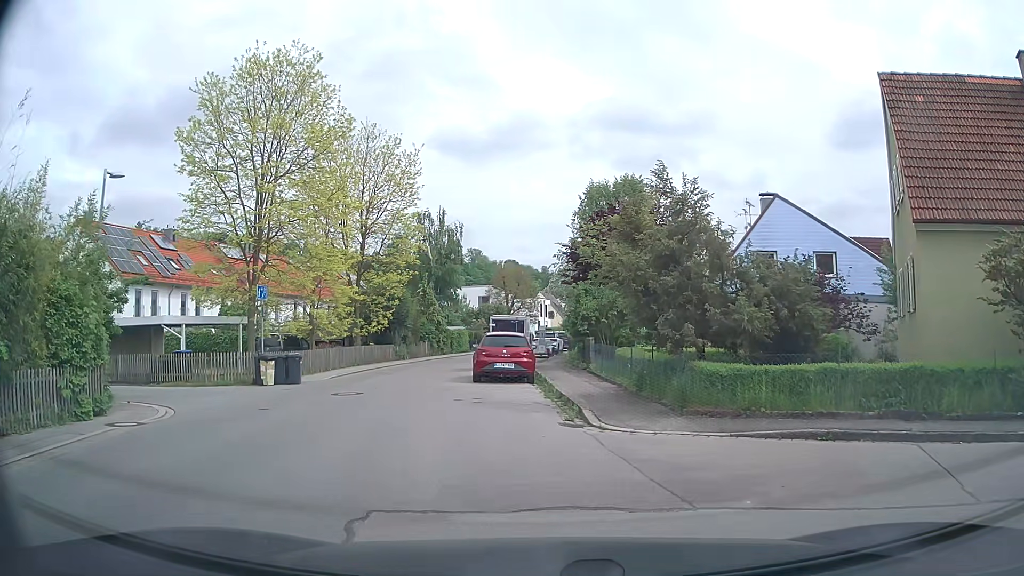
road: tertiary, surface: asphalt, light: Day
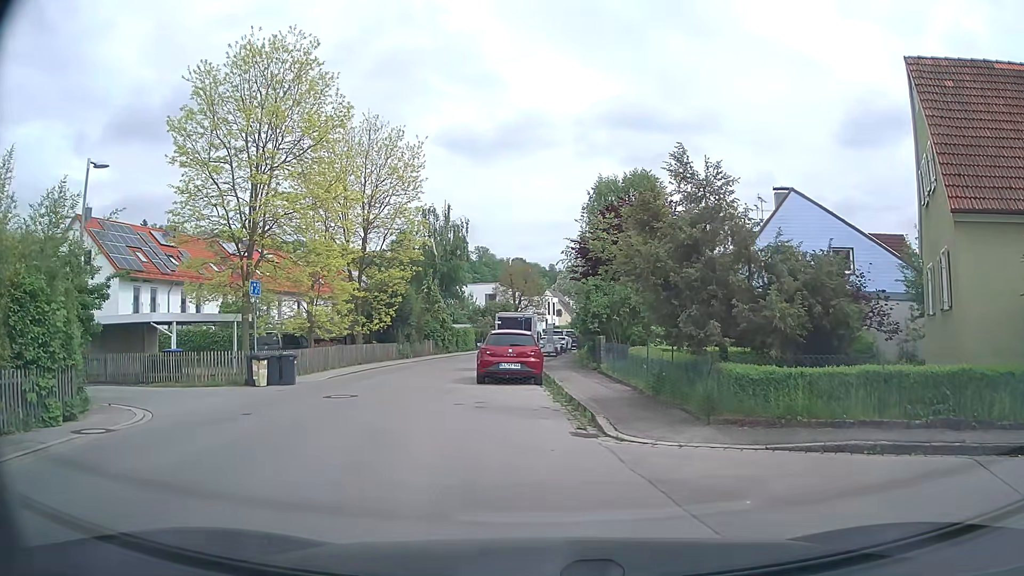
(0.0, +1.2) m; -1°
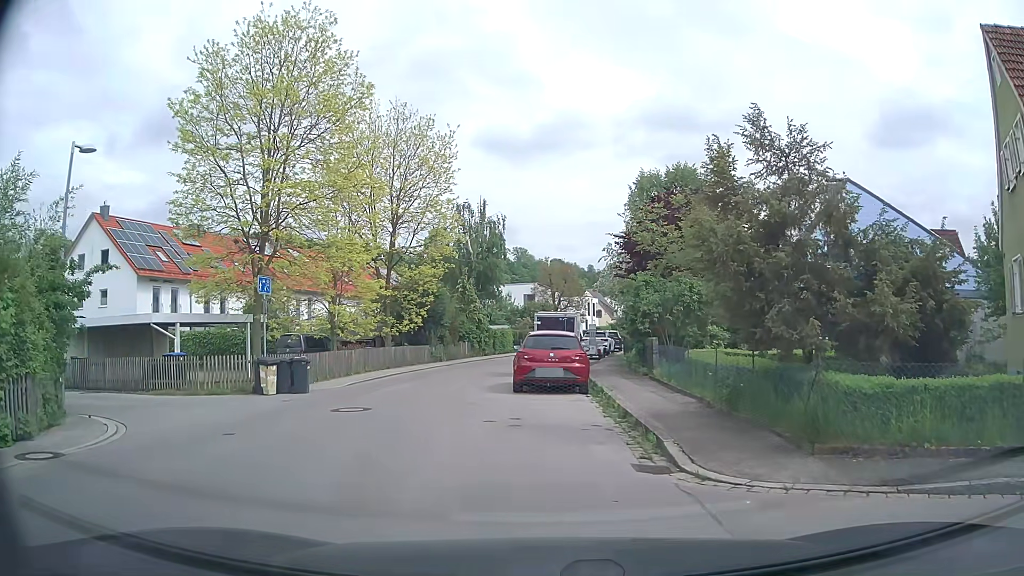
(0.0, +2.3) m; -5°
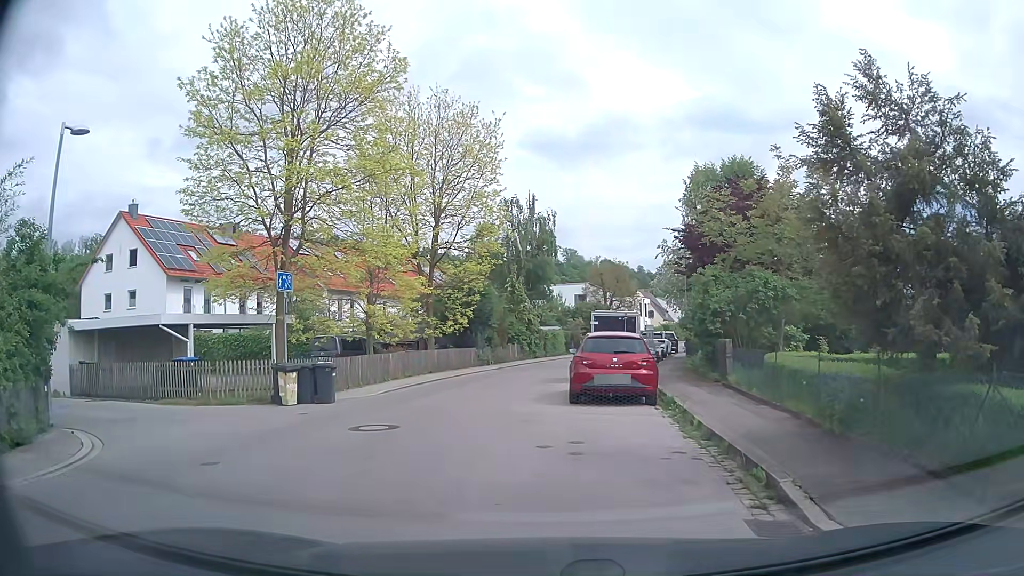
(0.0, +2.2) m; -3°
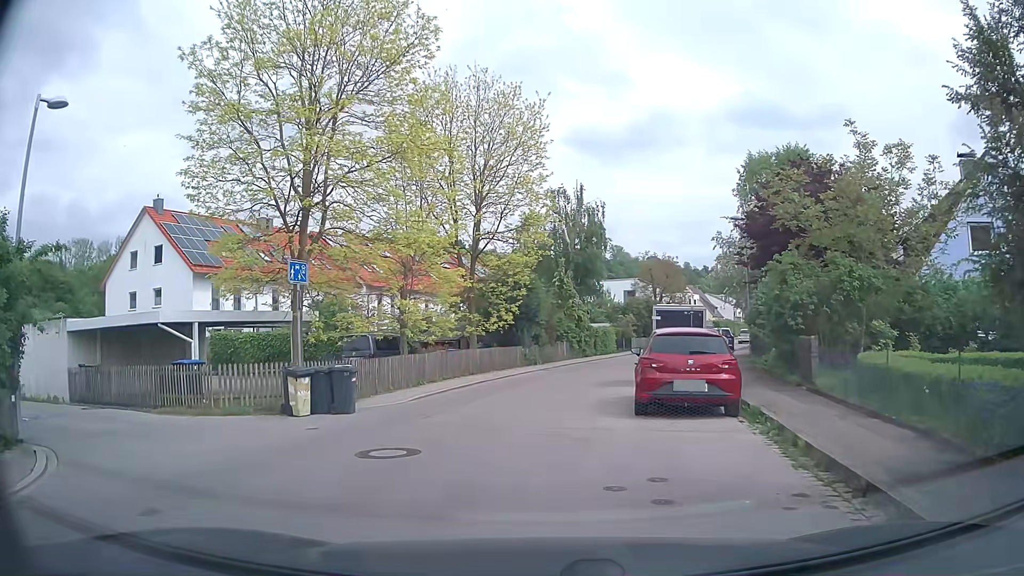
(0.0, +2.4) m; -3°
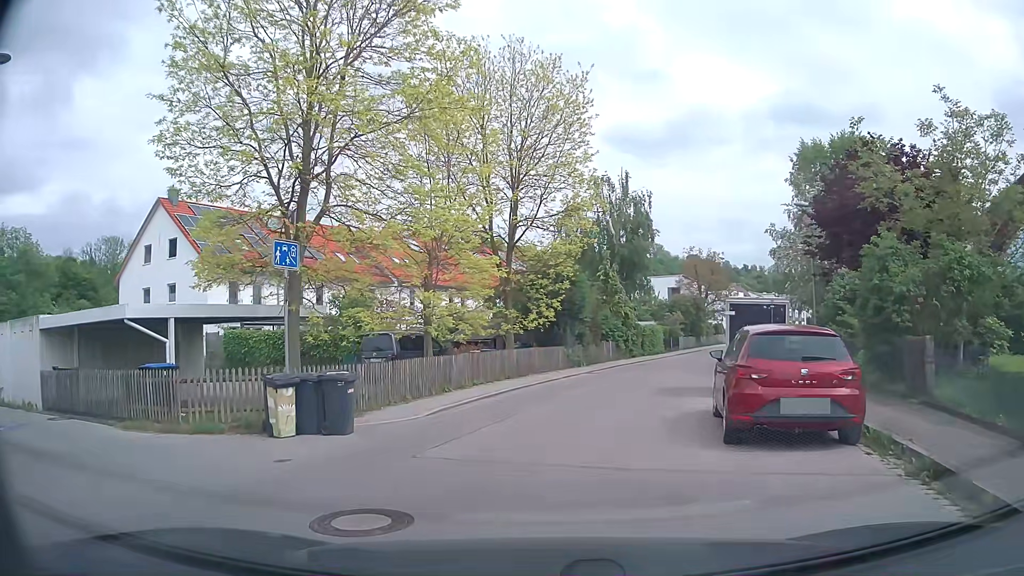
(-0.1, +3.1) m; -3°
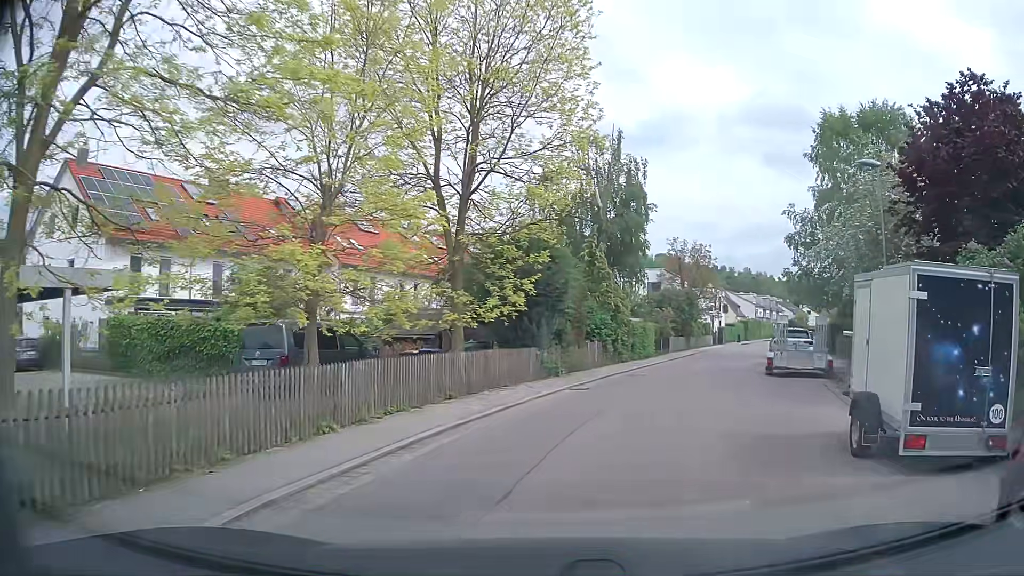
(-0.1, +8.1) m; +2°
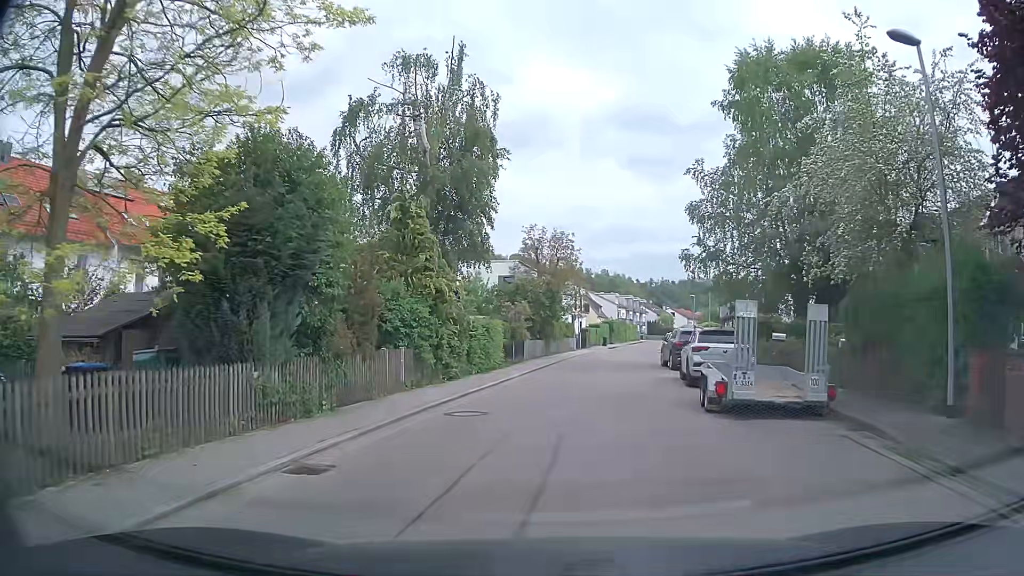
(+1.5, +9.9) m; +13°
(0, +10) (+1, +20) (+3, +30) (+5, +40) (+6, +50) (+8, +59) (+10, +69) (+13, +79) (+16, +88) (+18, +98) m
